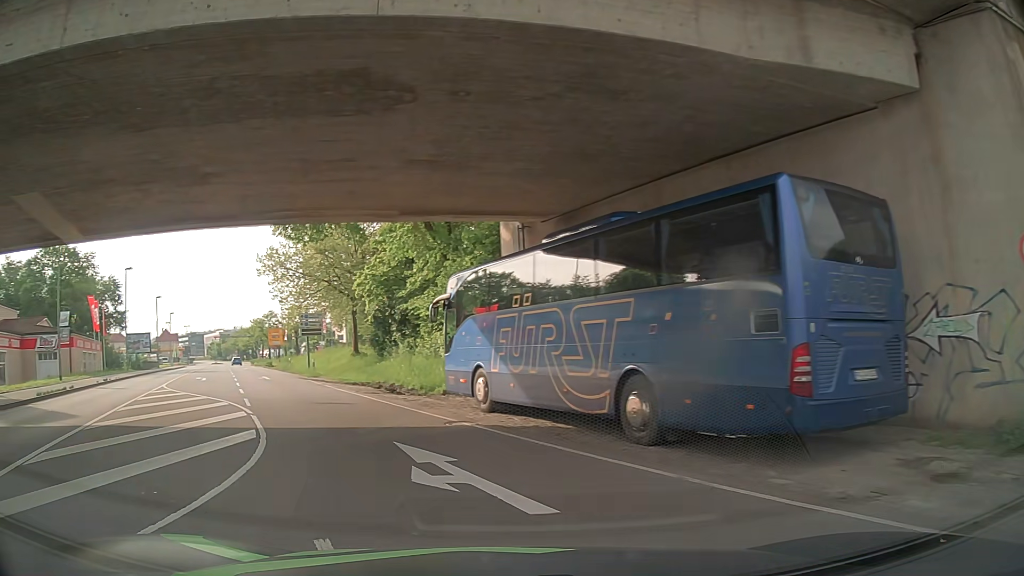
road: primary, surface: asphalt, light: Day
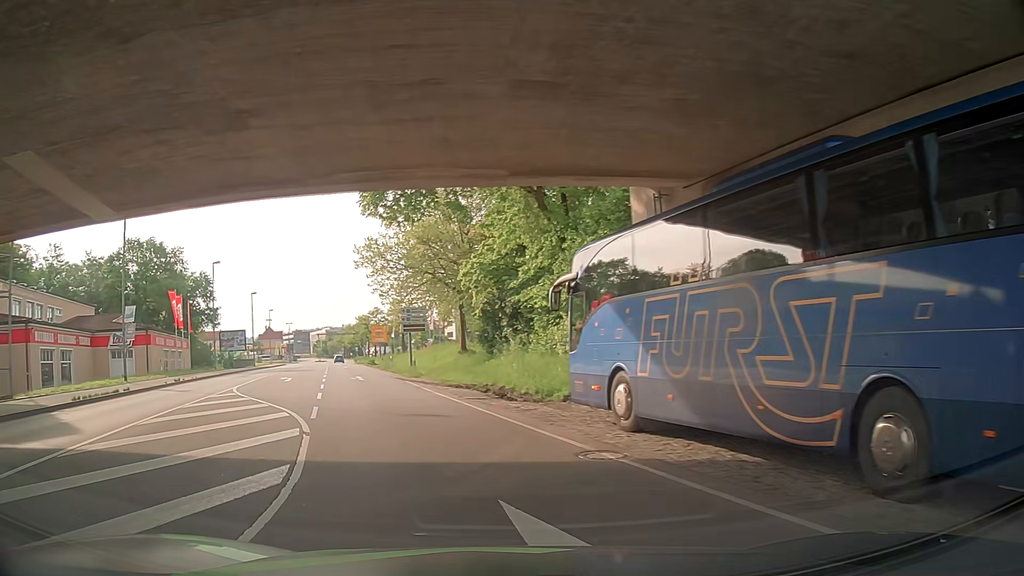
(-0.4, +4.2) m; -9°
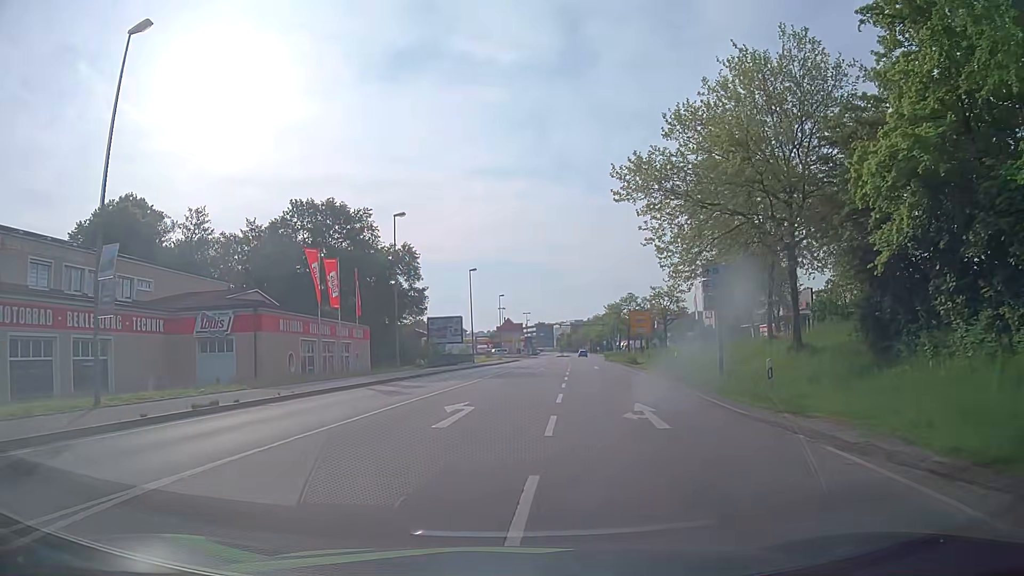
(-5.3, +21.5) m; -20°
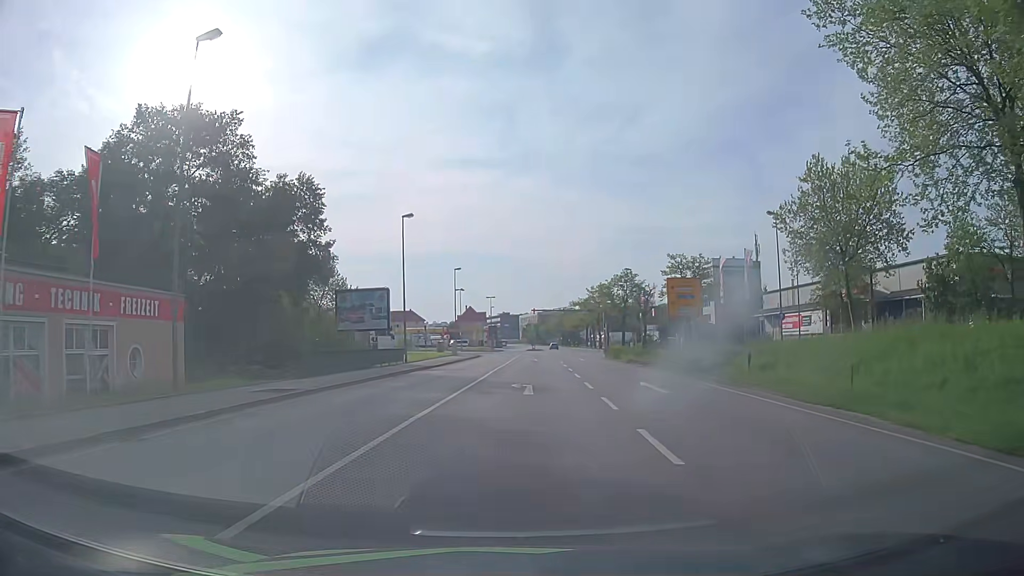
(+0.3, +26.9) m; +2°
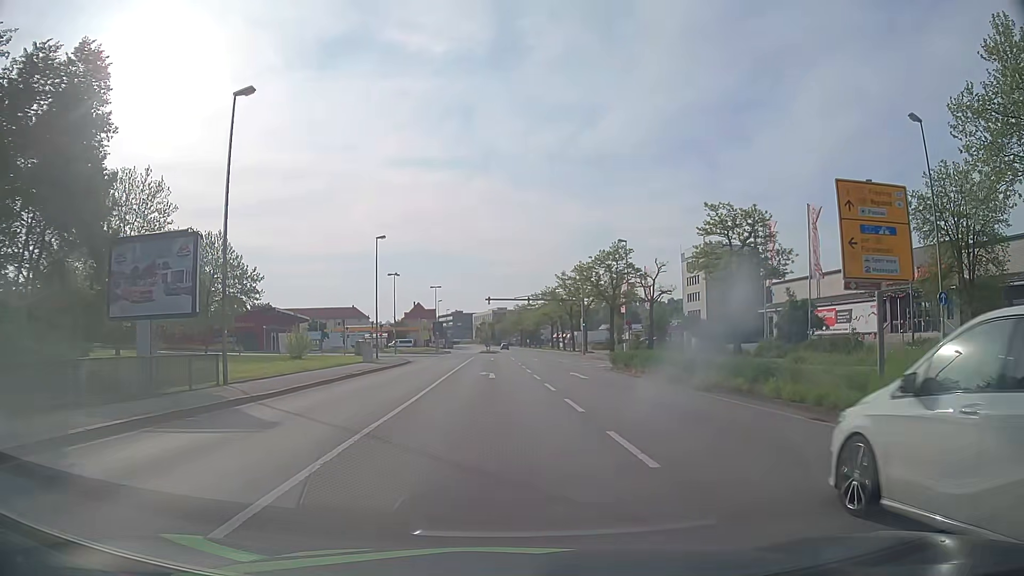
(+0.8, +24.1) m; +4°
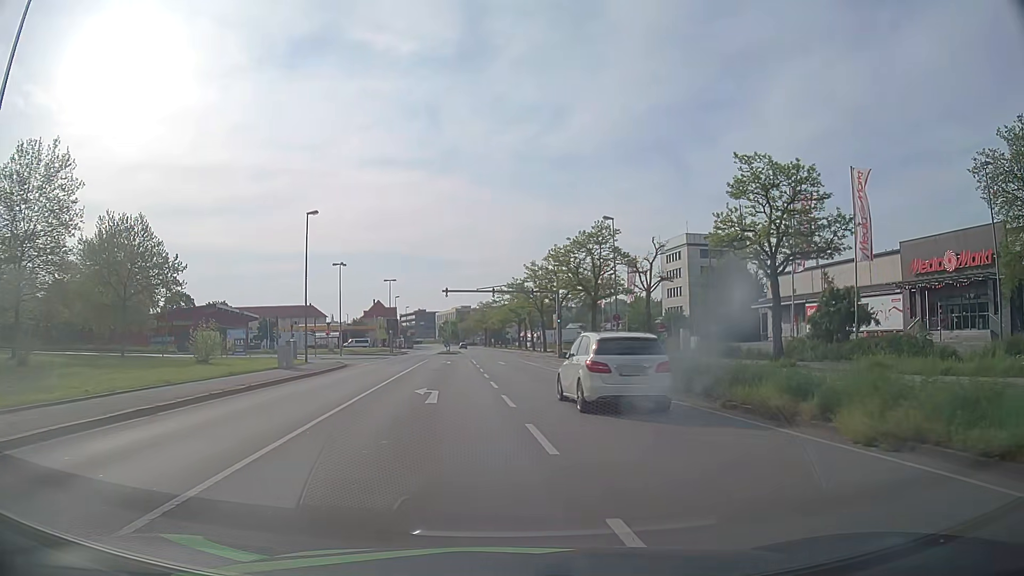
(+0.2, +10.9) m; +3°
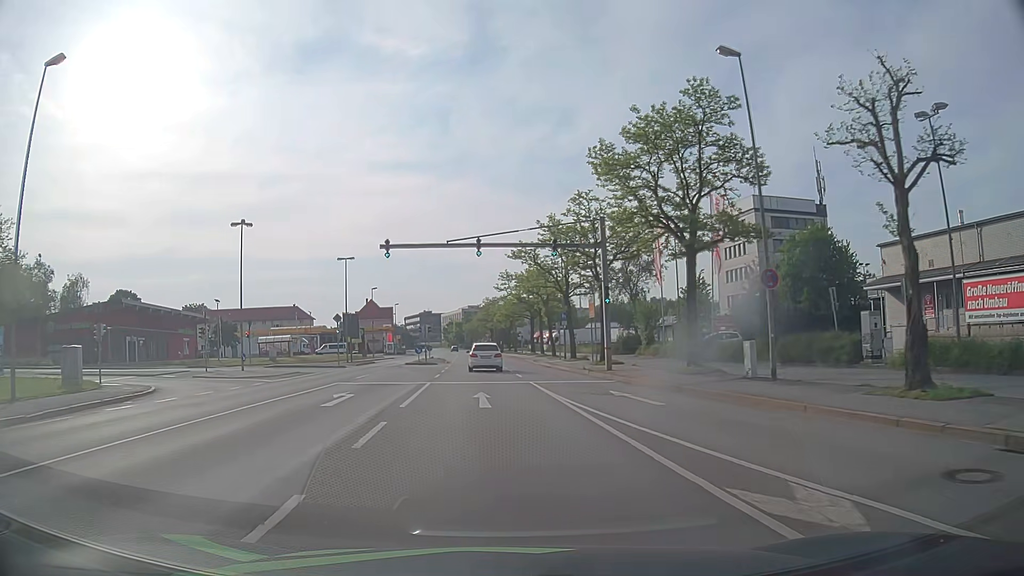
(+0.8, +29.6) m; -1°
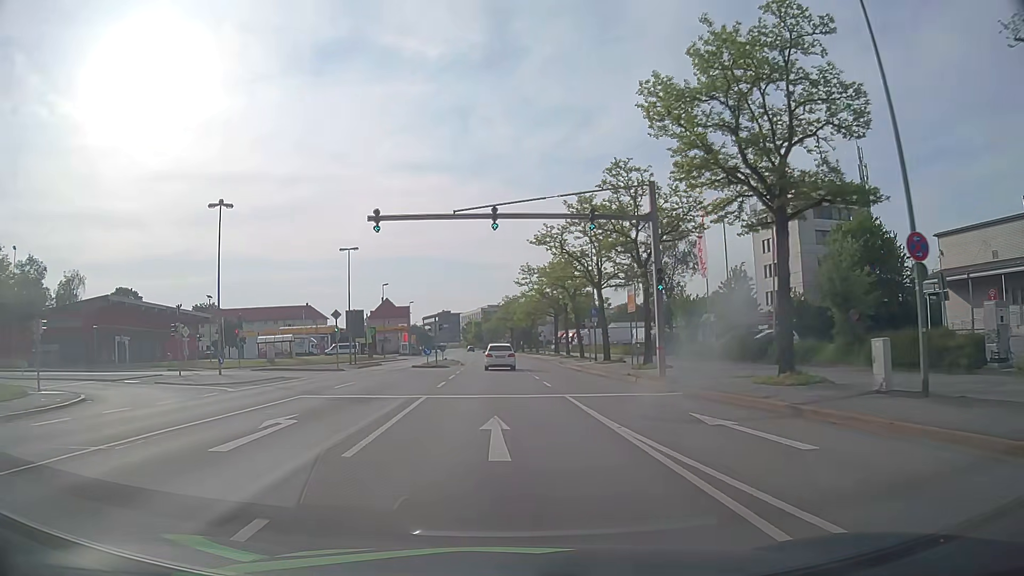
(-0.1, +7.1) m; -2°
(0, +10) (0, +20) (0, +30) (-1, +40) (-1, +50) (-1, +60) (-2, +70) (-2, +80) (-3, +90) (-3, +100) m
